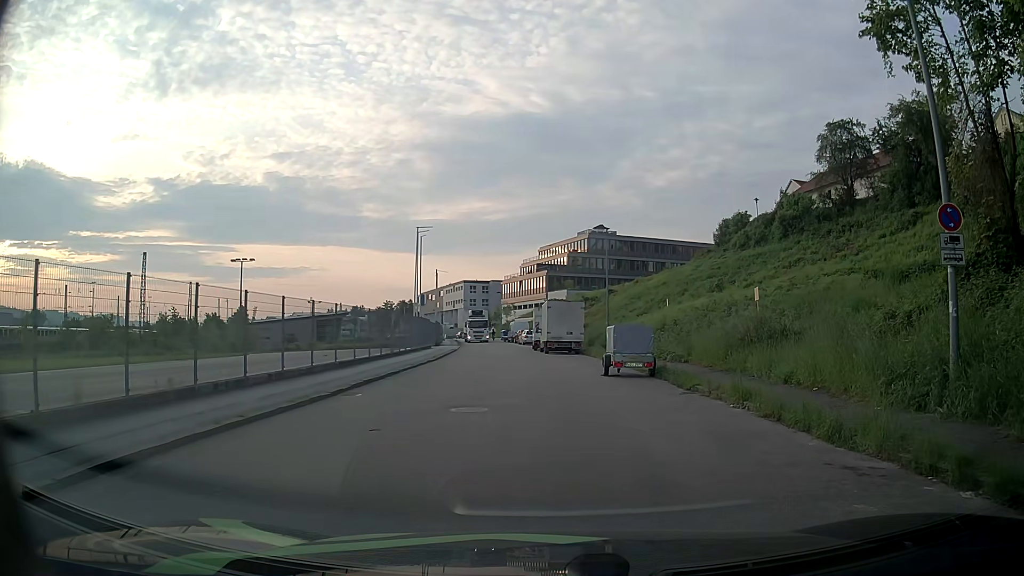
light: Day
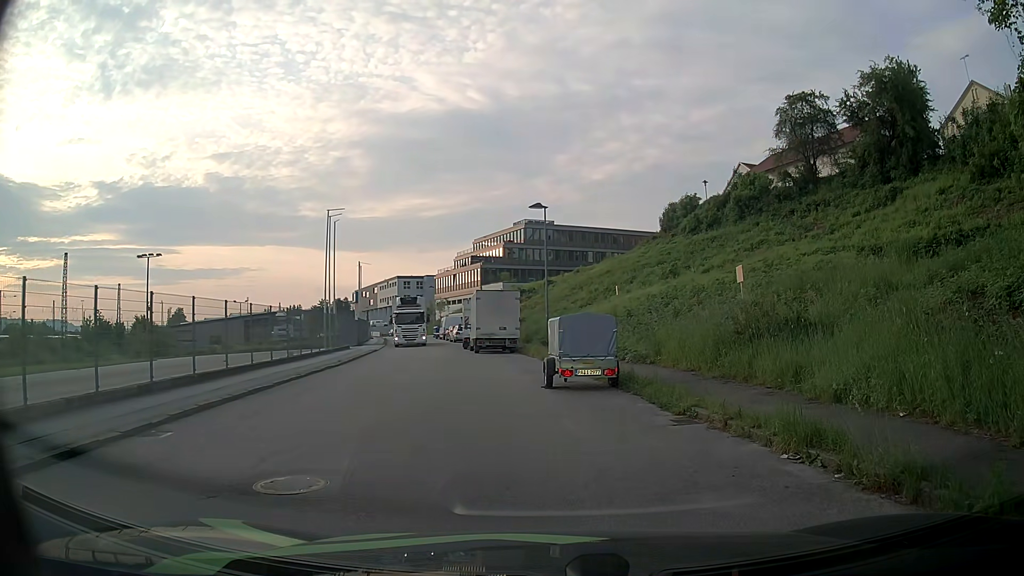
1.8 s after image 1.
(+0.2, +5.8) m; +6°
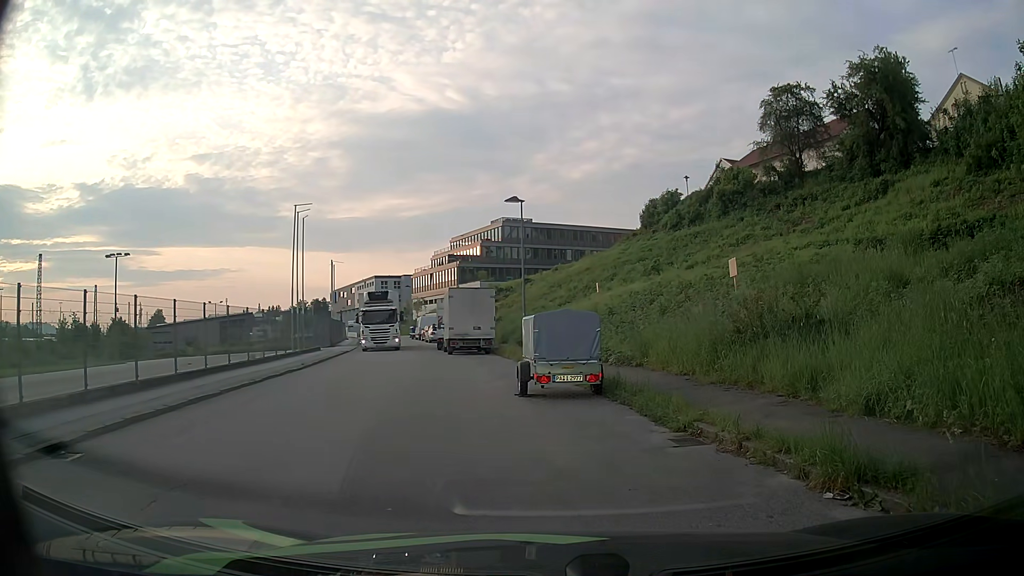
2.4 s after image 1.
(0.0, +1.8) m; +2°
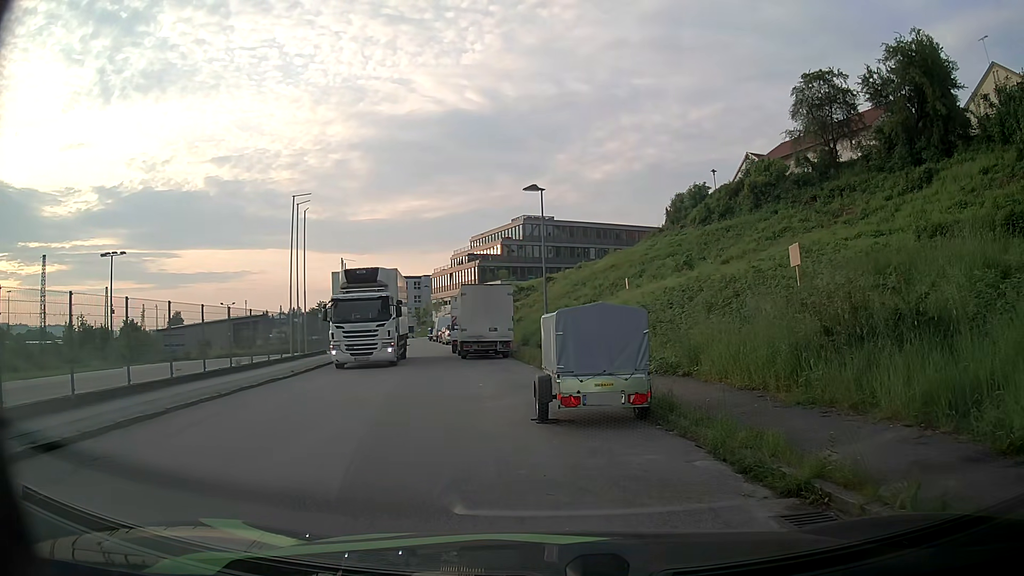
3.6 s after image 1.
(0.0, +3.3) m; -3°
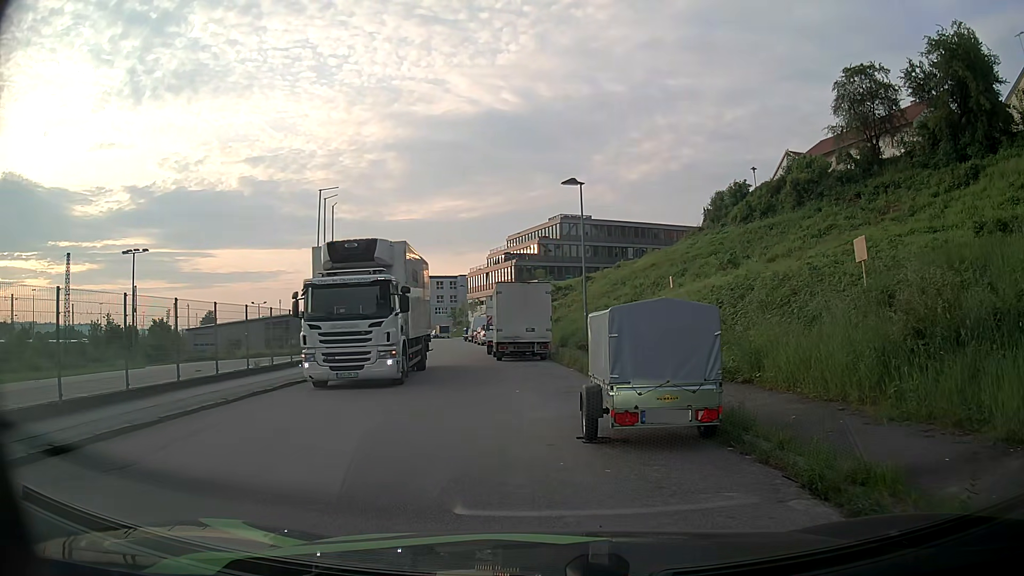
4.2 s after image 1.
(0.0, +1.5) m; -1°
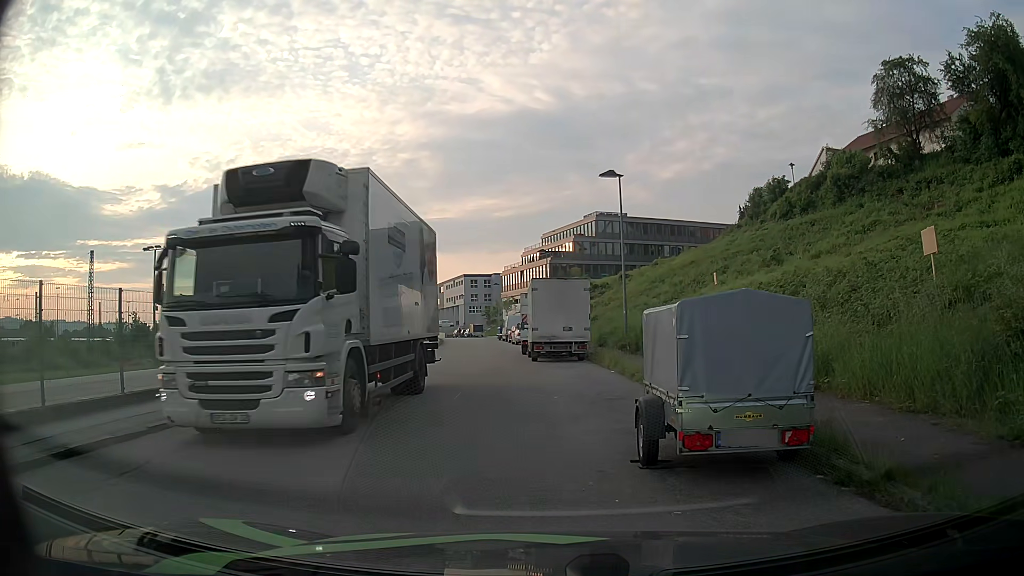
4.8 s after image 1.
(-0.1, +1.4) m; -4°
